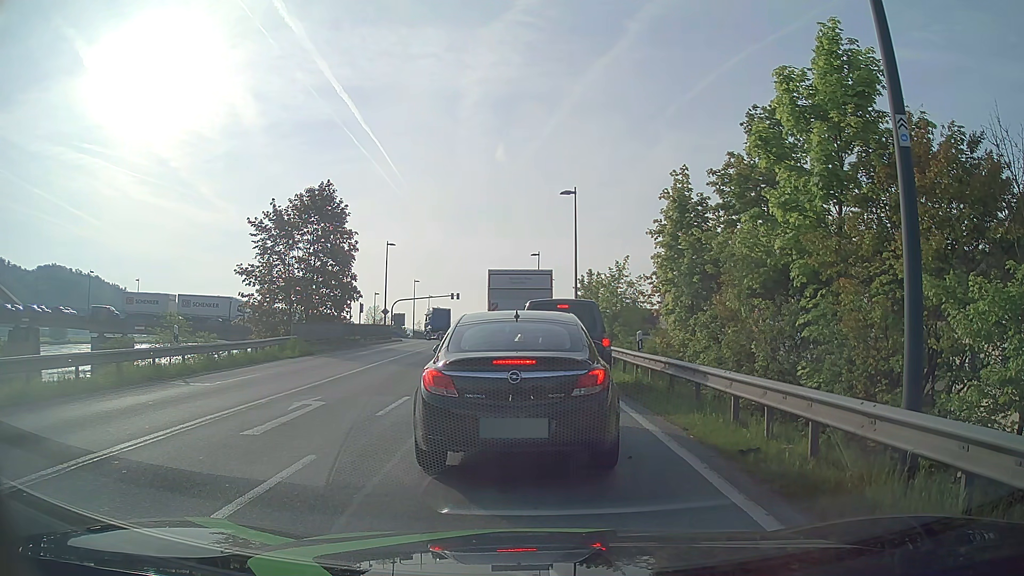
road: primary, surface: asphalt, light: Day
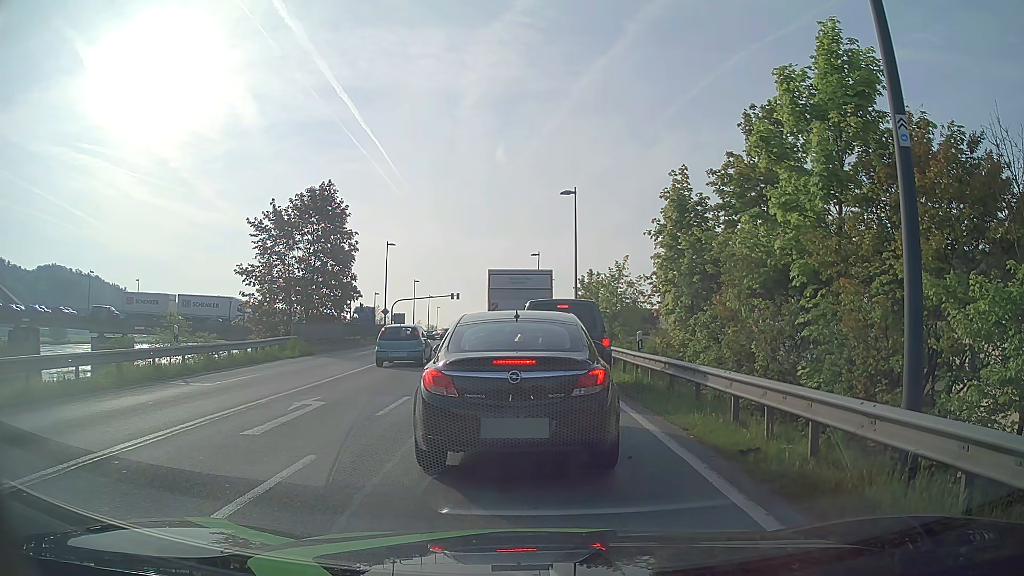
(0.0, 0.0) m; 0°
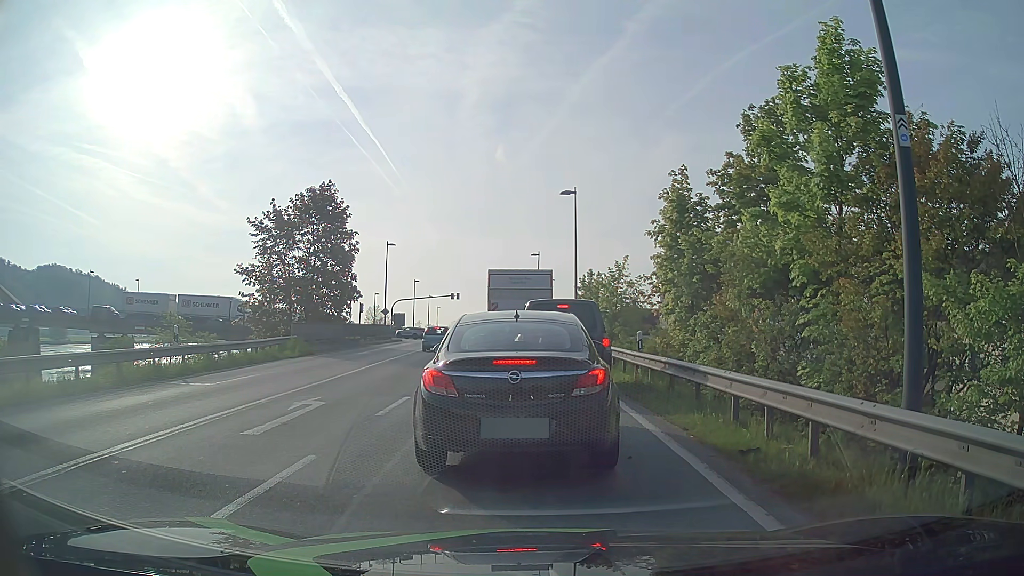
(0.0, 0.0) m; 0°
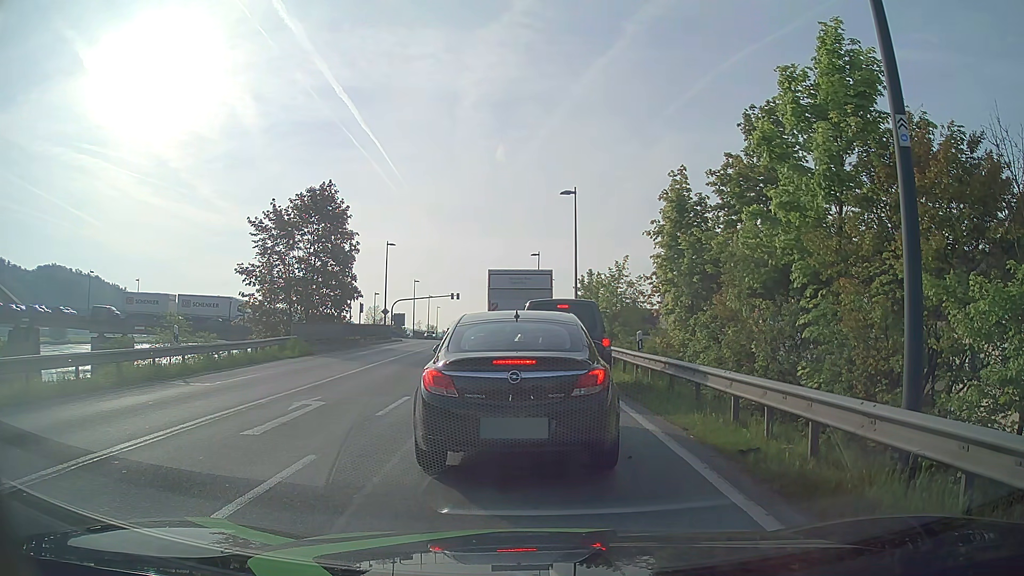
(0.0, 0.0) m; 0°
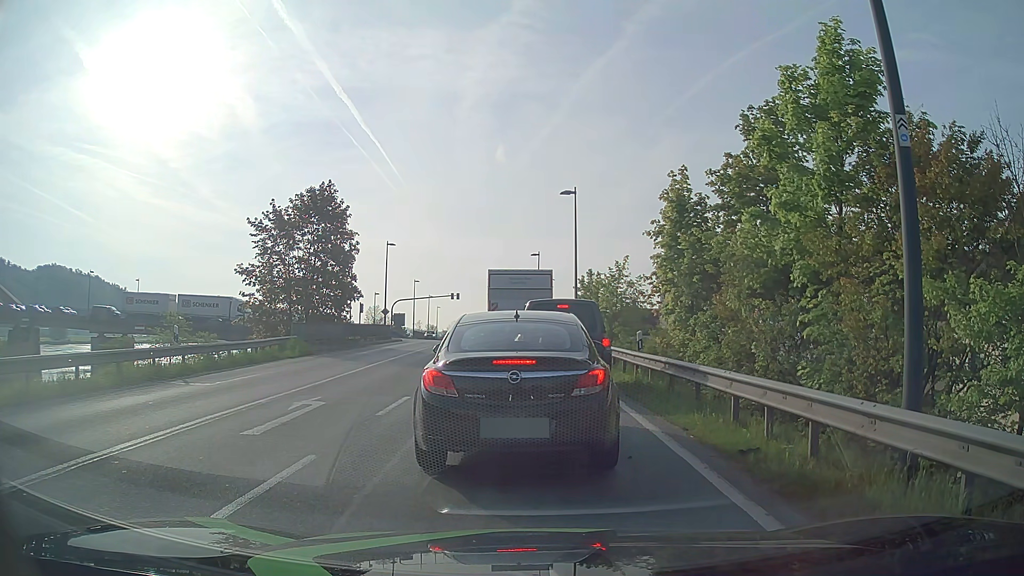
(0.0, 0.0) m; 0°
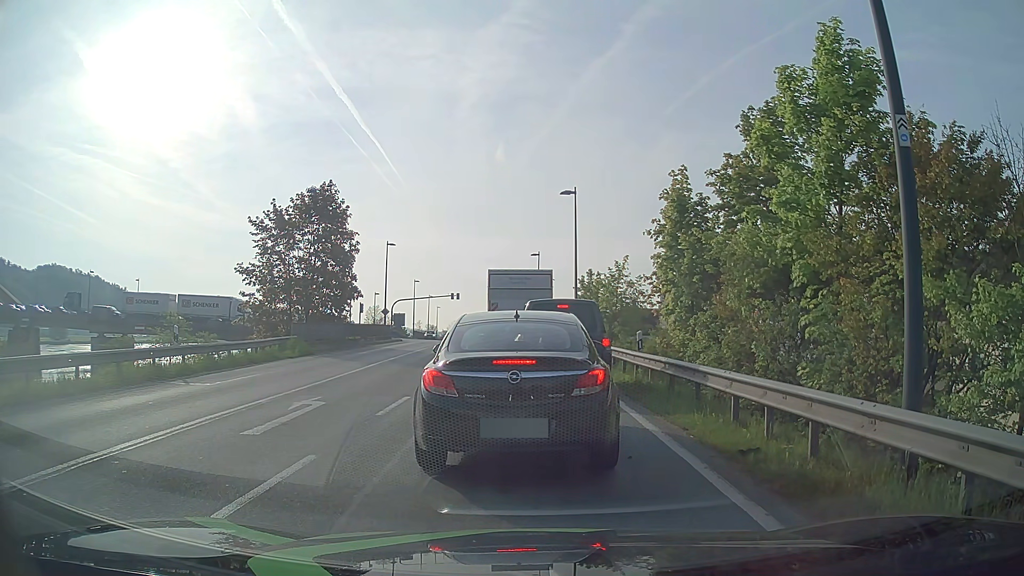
(0.0, 0.0) m; 0°
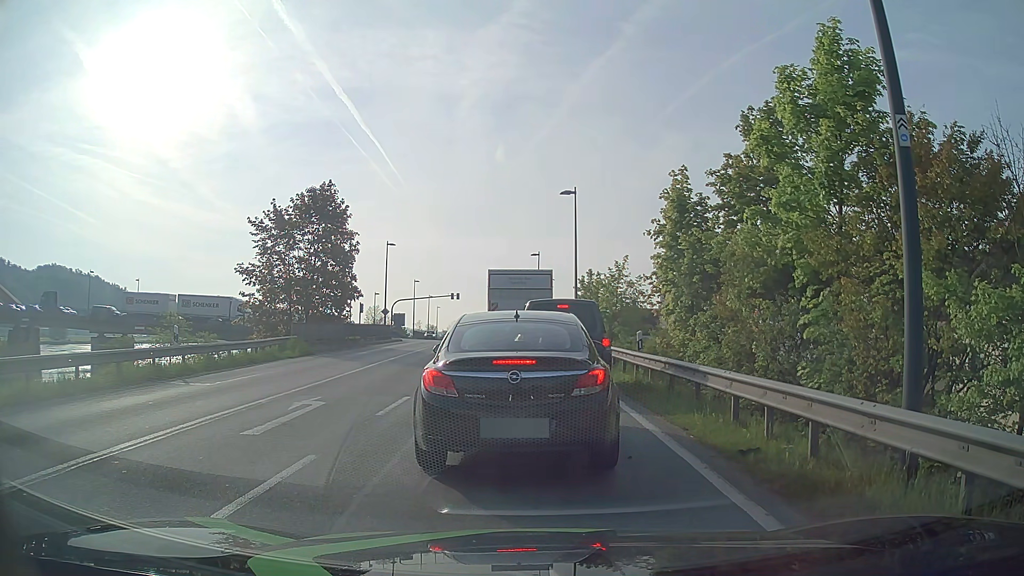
(0.0, 0.0) m; 0°
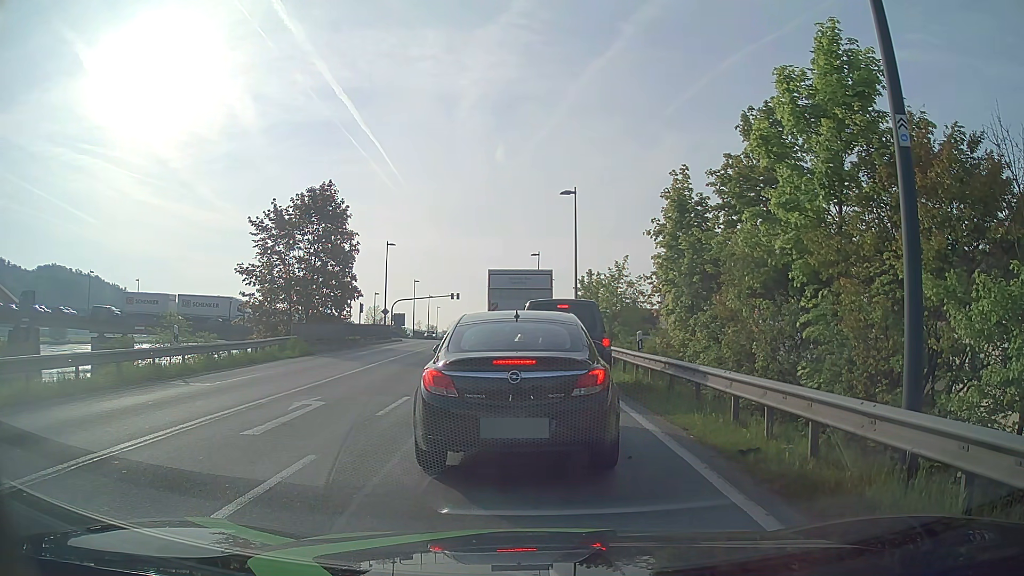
(0.0, 0.0) m; 0°
(0, +10) (-1, +20) (-1, +30) (-2, +40) (-2, +50) (-3, +60) (-4, +70) (-5, +80) (-6, +90) (-6, +100) m
